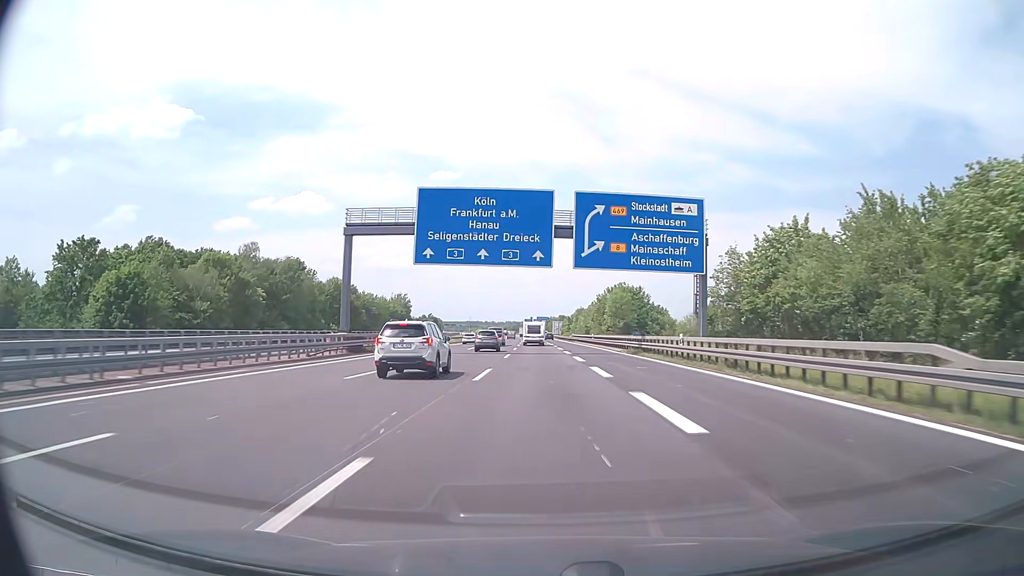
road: motorway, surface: asphalt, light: Day
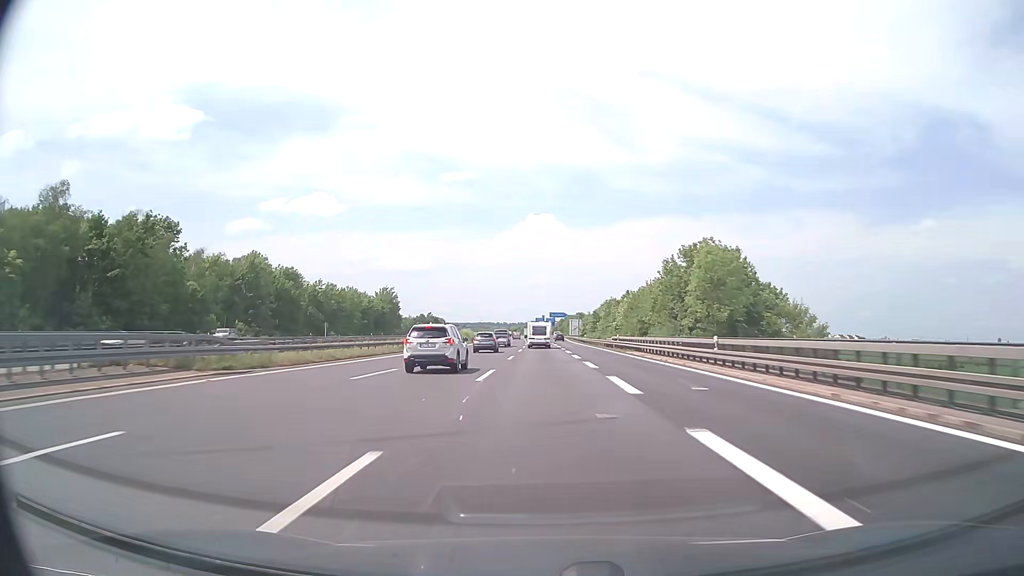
(-0.5, +53.7) m; -1°
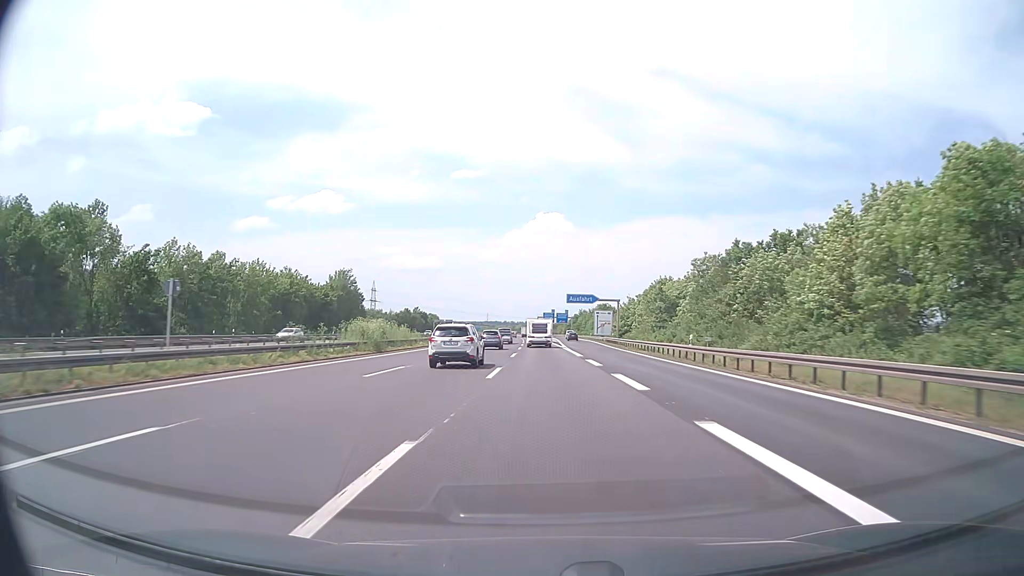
(-0.4, +70.9) m; -1°
(0, +10) (0, +20) (0, +30) (0, +40) (0, +50) (0, +60) (-1, +70) (-1, +80) (-1, +90) (-1, +100) m
